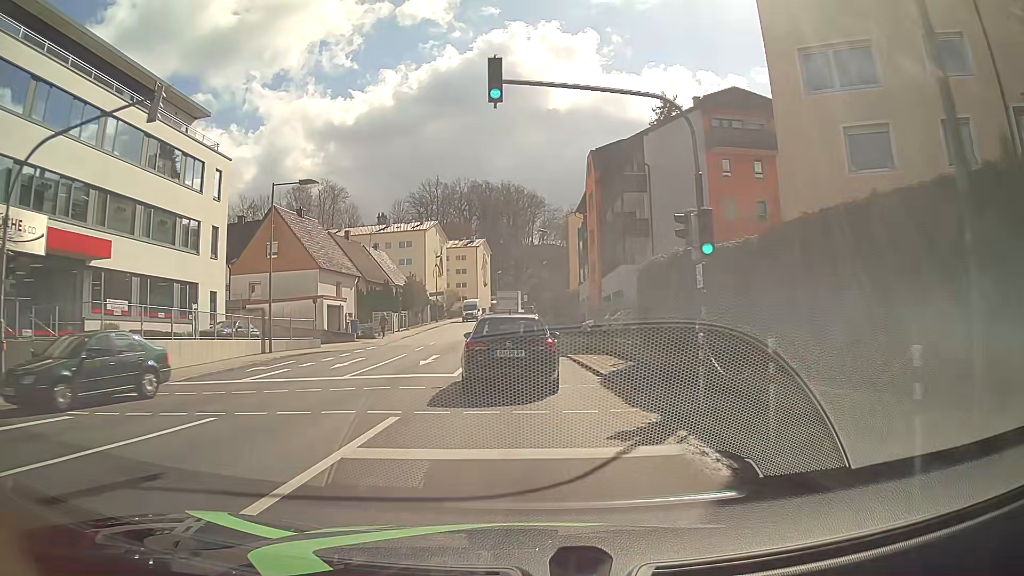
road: tertiary_link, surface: asphalt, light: Day
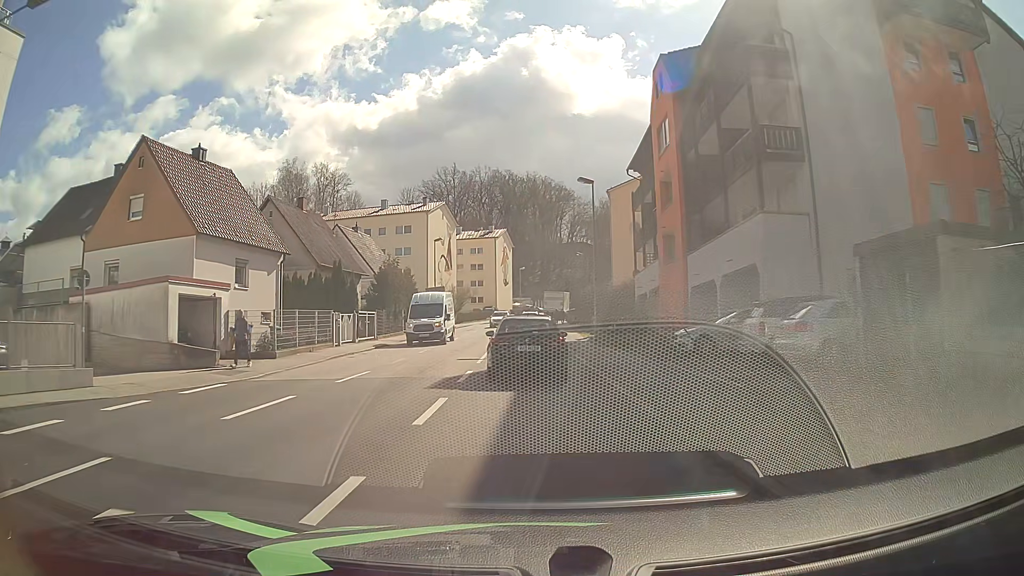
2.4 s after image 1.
(-0.4, +21.4) m; -1°
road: tertiary
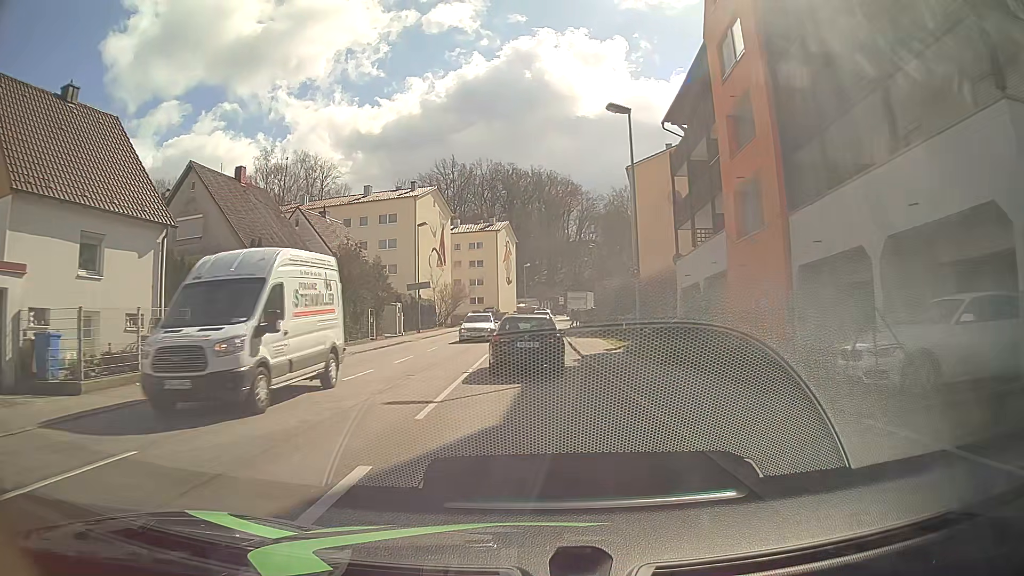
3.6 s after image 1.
(-0.1, +11.9) m; -1°
(0, +10) (0, +20) (0, +30) (0, +40) (0, +50) (+1, +60) (+2, +70) (+4, +80) (+5, +90) (+8, +99) m
